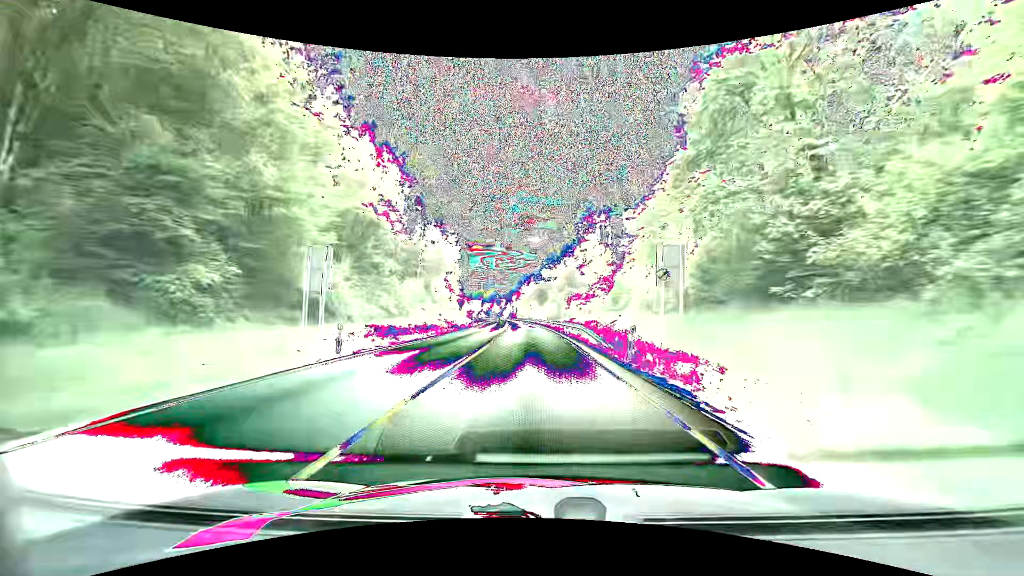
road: primary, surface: asphalt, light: Day
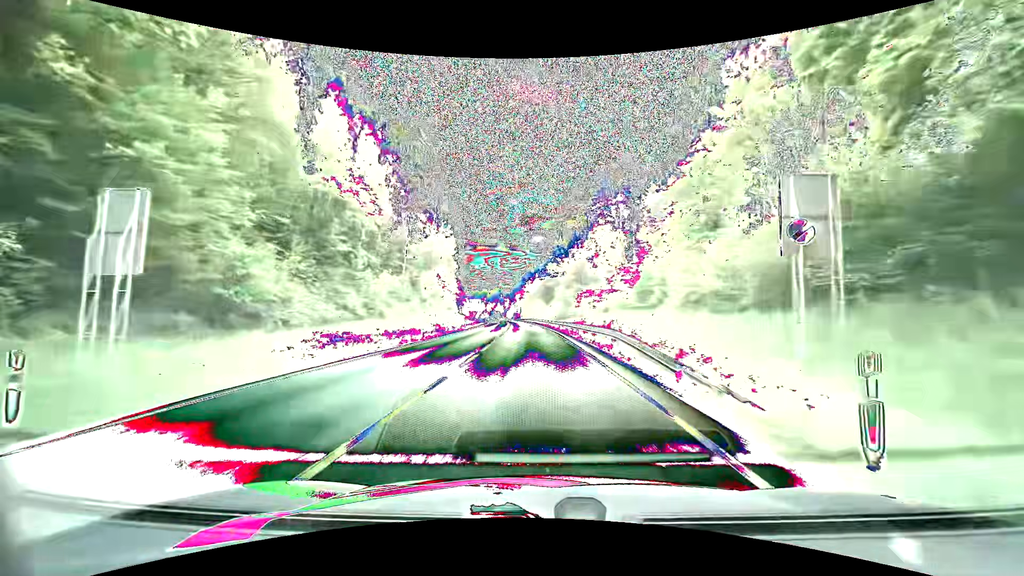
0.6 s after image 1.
(-0.1, +11.1) m; -1°
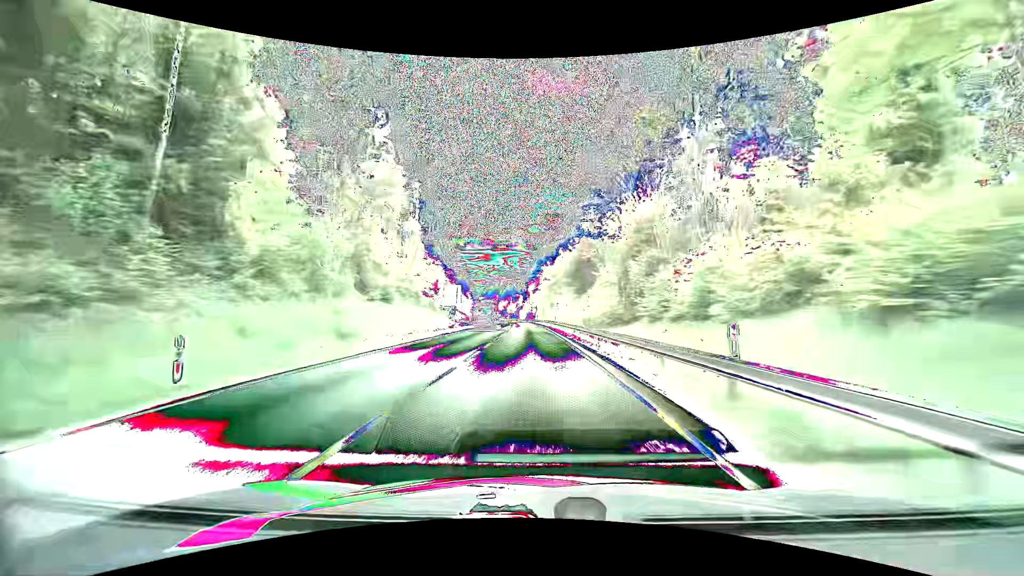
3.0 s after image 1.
(-0.9, +46.7) m; -2°
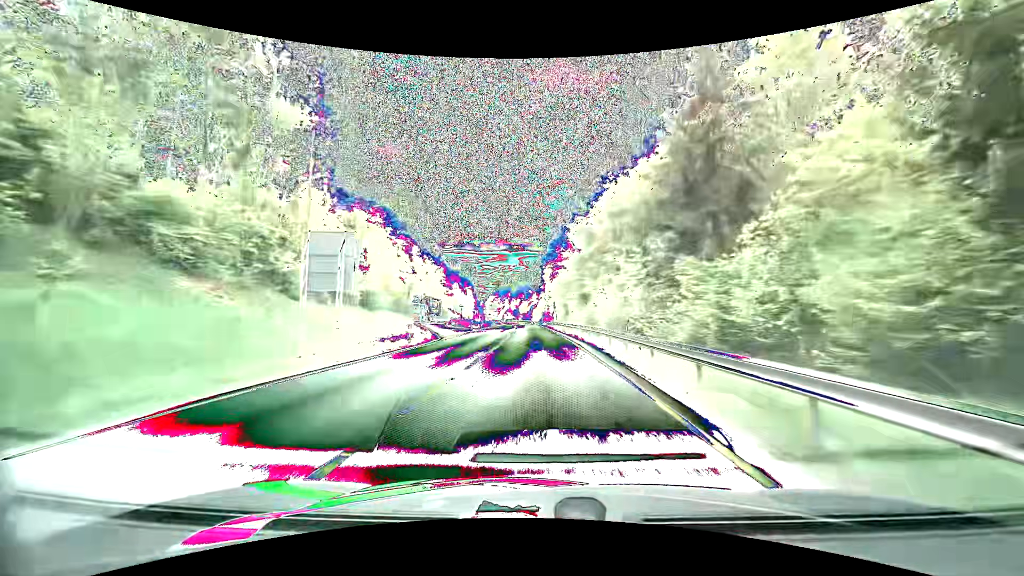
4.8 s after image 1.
(-0.6, +38.3) m; -2°
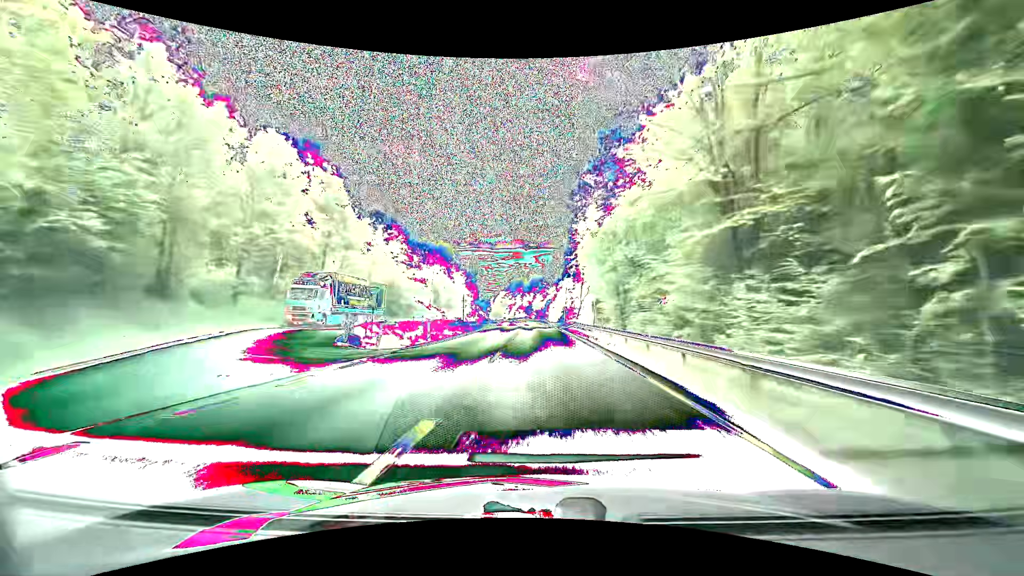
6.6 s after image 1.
(-0.6, +41.5) m; -2°
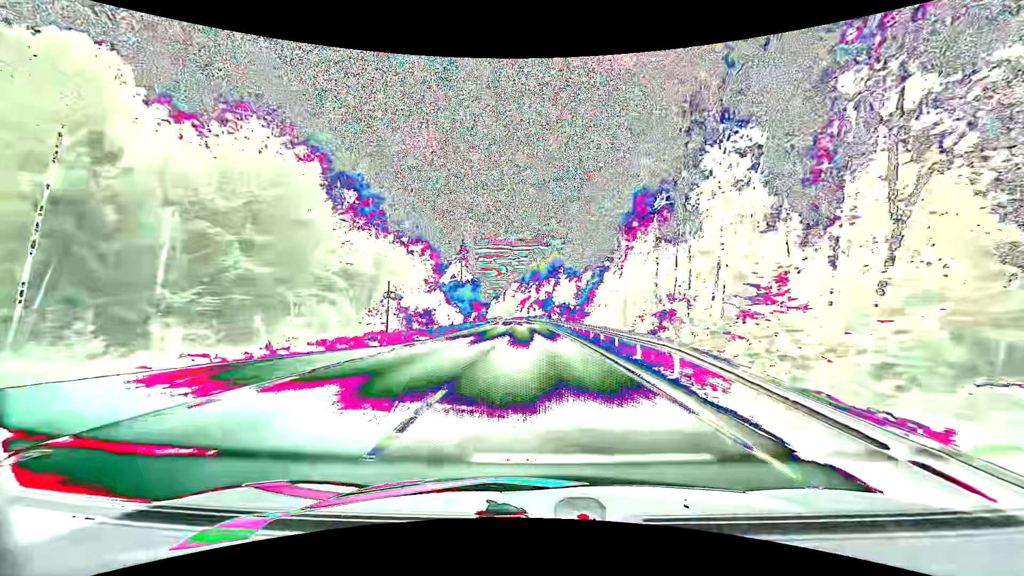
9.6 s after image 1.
(-1.0, +74.5) m; -2°
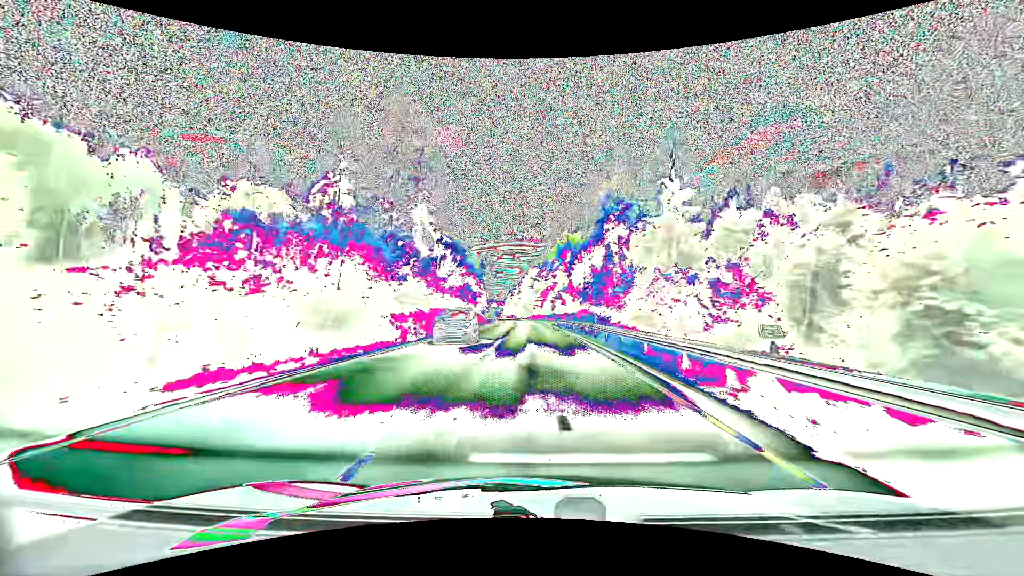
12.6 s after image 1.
(-1.7, +75.9) m; -3°
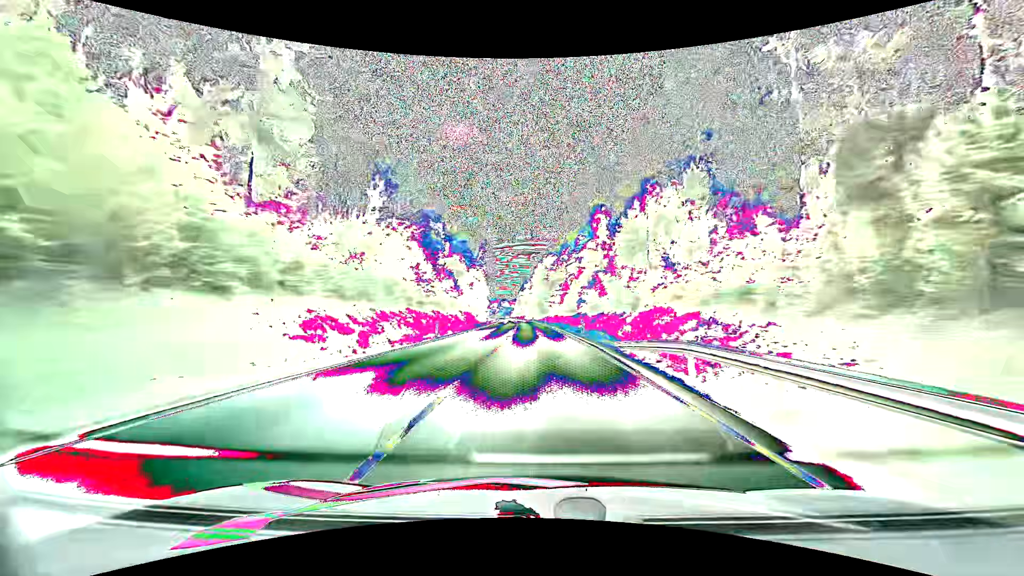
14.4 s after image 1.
(-0.4, +44.7) m; -1°
(0, +10) (0, +20) (0, +30) (0, +40) (-1, +50) (-1, +60) (-1, +70) (-2, +80) (-2, +90) (-3, +100) m
